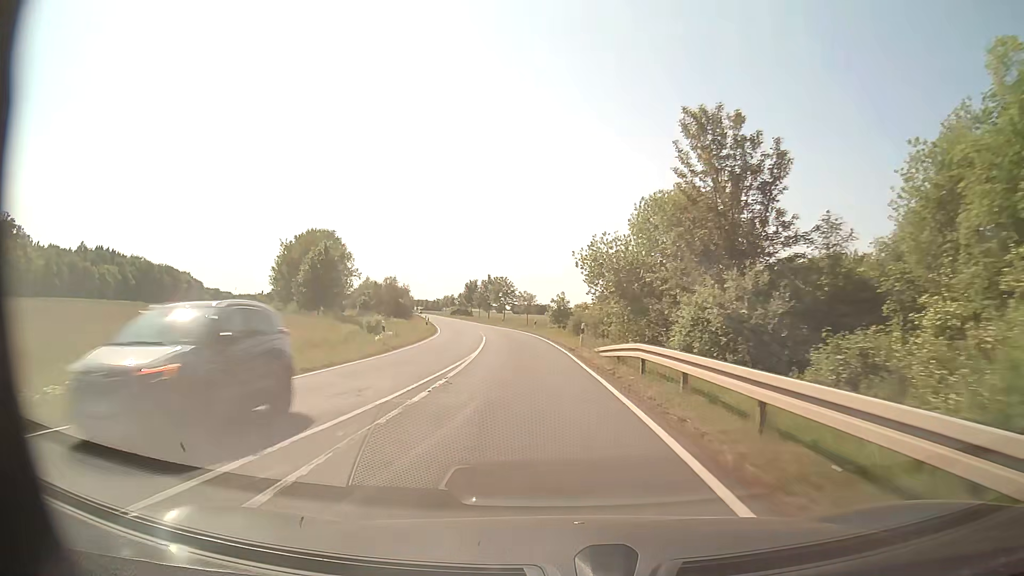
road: secondary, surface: asphalt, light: Day
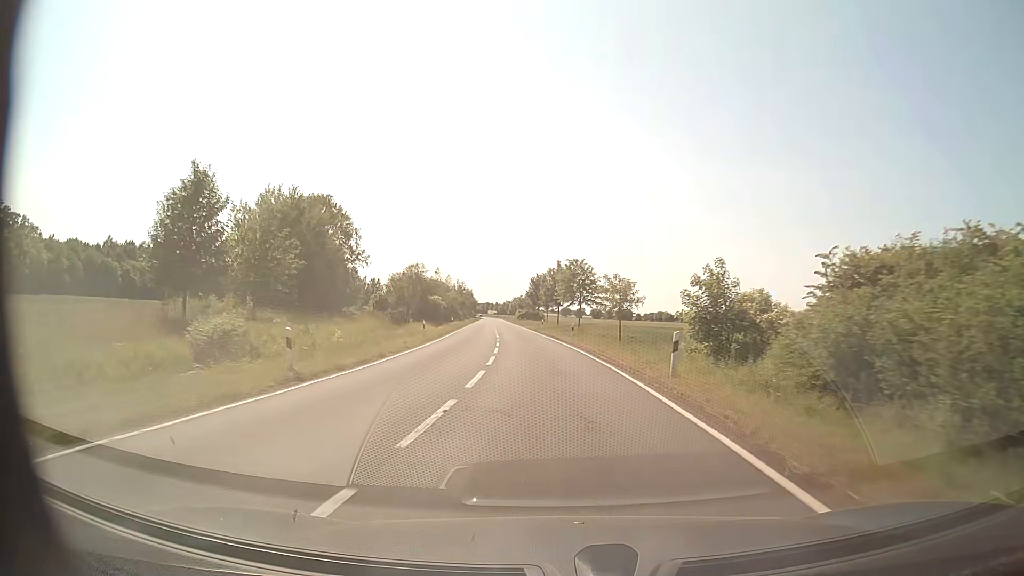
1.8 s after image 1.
(-2.6, +39.2) m; -7°
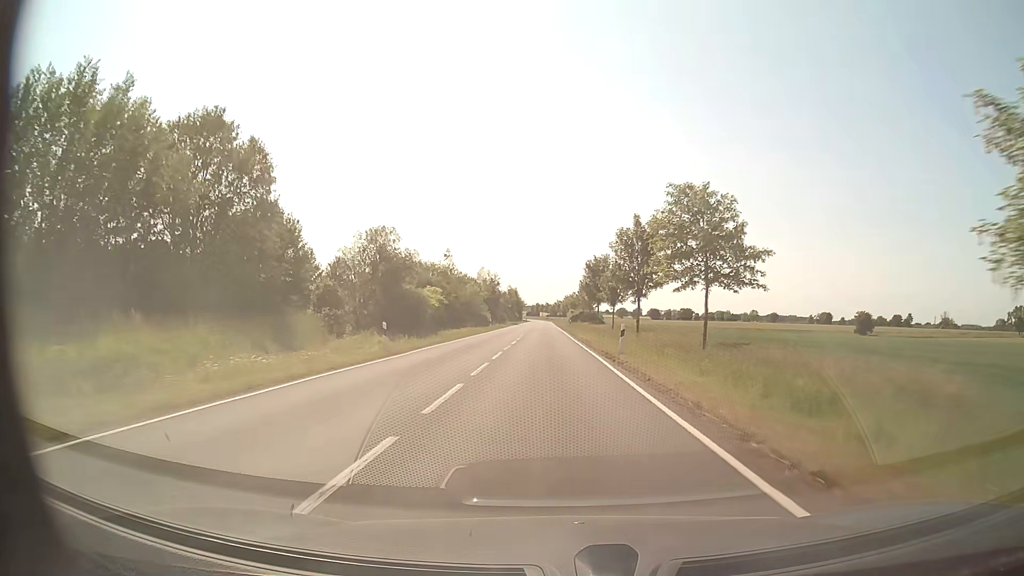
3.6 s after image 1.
(-1.7, +40.0) m; -5°
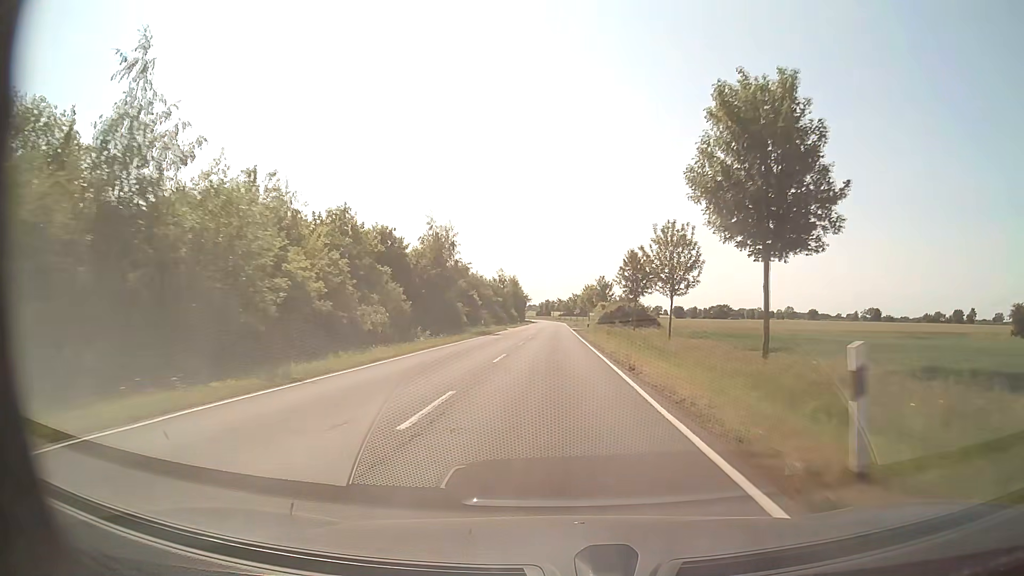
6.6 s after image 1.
(-1.0, +68.2) m; -1°
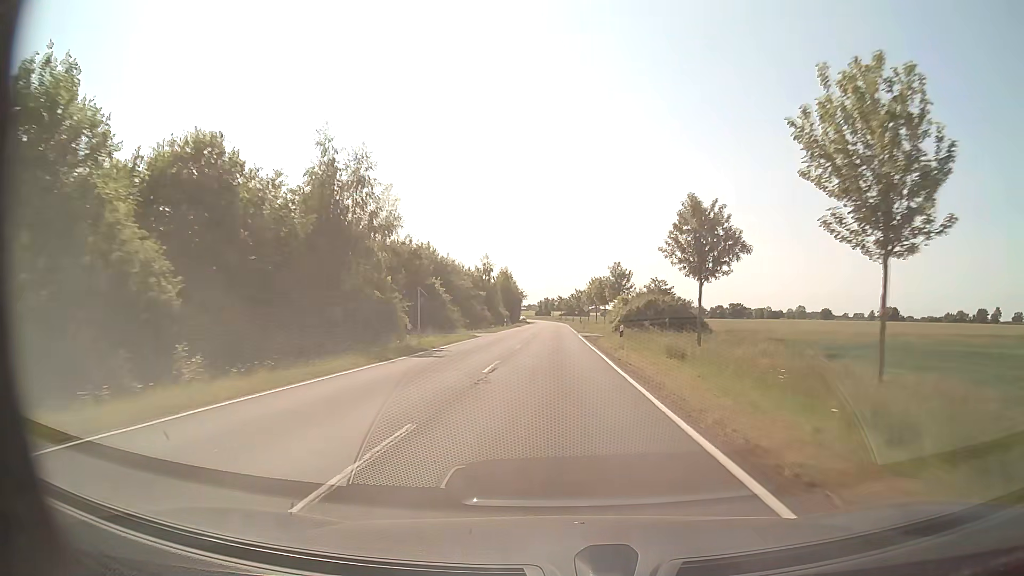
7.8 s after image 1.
(0.0, +27.8) m; 0°
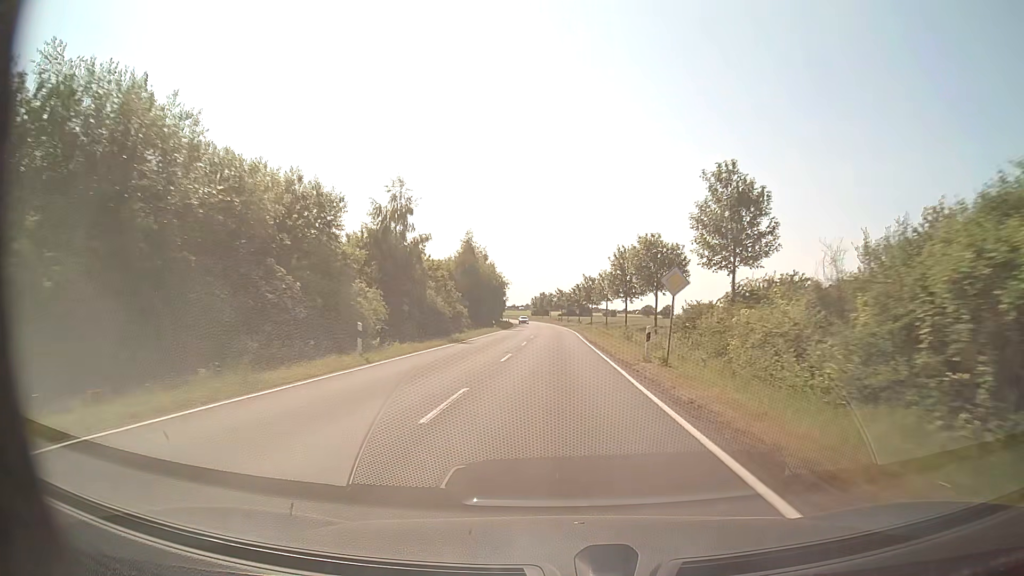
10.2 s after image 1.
(0.0, +56.6) m; 0°
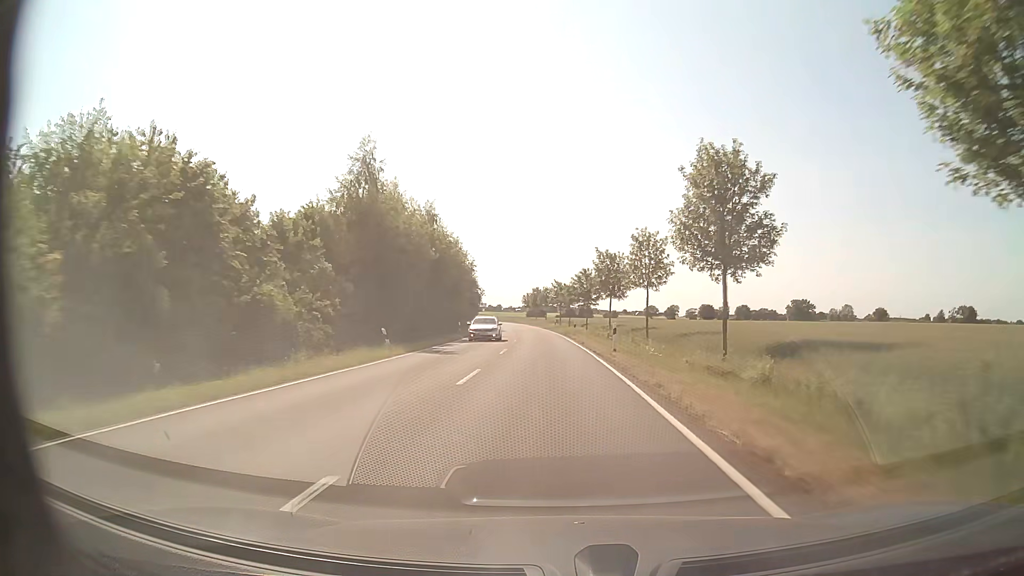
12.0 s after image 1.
(+0.2, +43.3) m; 0°
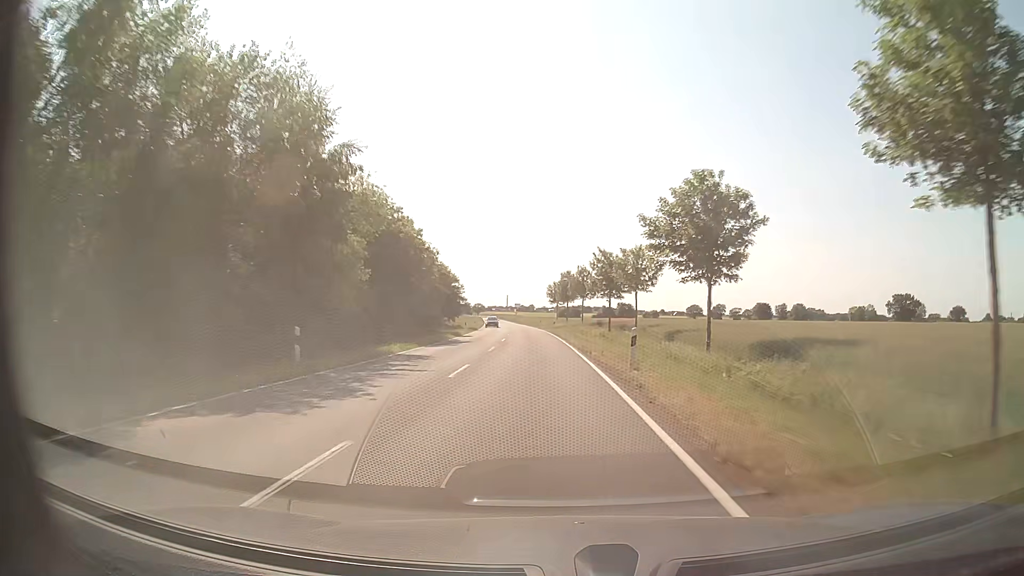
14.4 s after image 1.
(-1.1, +58.8) m; -3°
(0, +10) (0, +20) (-1, +30) (-1, +40) (-2, +50) (-2, +60) (-3, +70) (-4, +80) (-5, +90) (-6, +100) m
